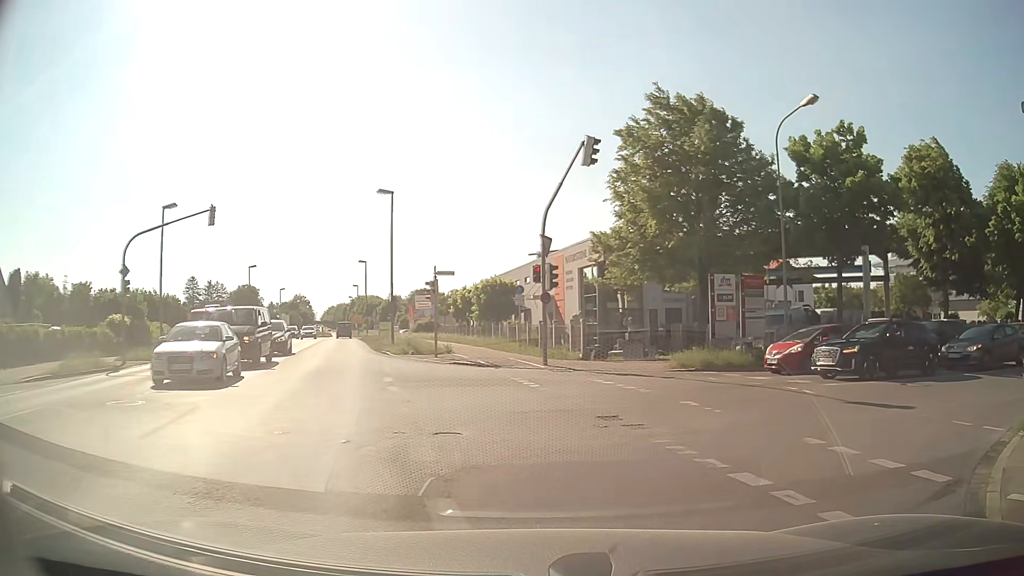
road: tertiary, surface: asphalt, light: Day
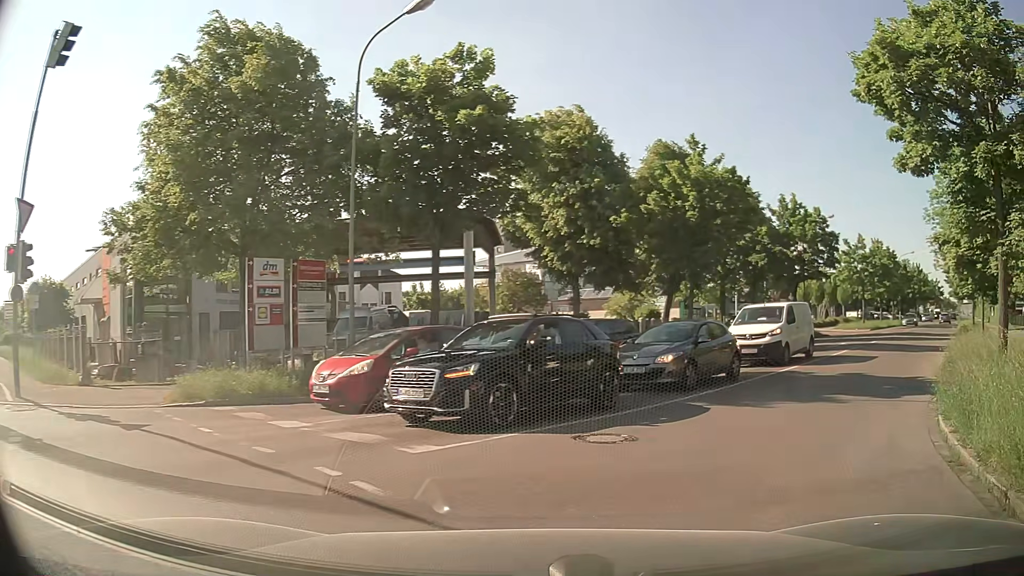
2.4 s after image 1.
(+2.2, +7.7) m; +34°
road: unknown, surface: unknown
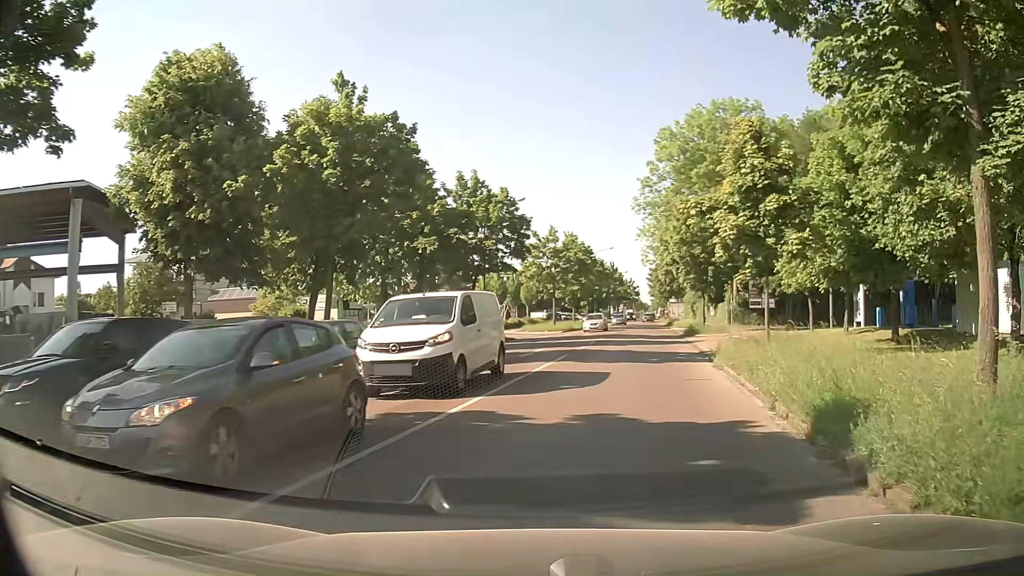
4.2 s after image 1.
(+2.2, +8.3) m; +27°
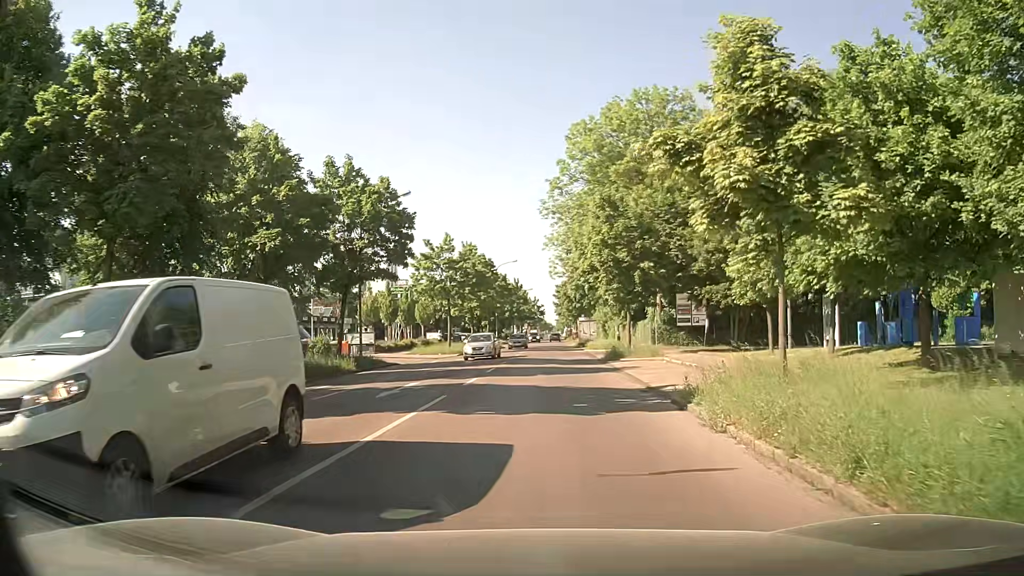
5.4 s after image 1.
(+0.7, +8.1) m; +9°
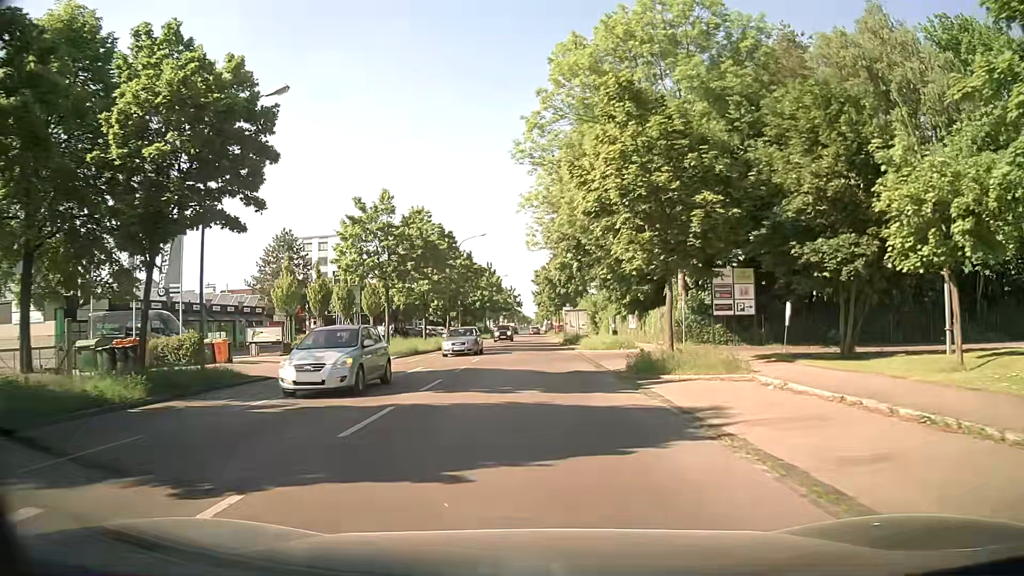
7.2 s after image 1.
(+0.4, +15.6) m; +2°
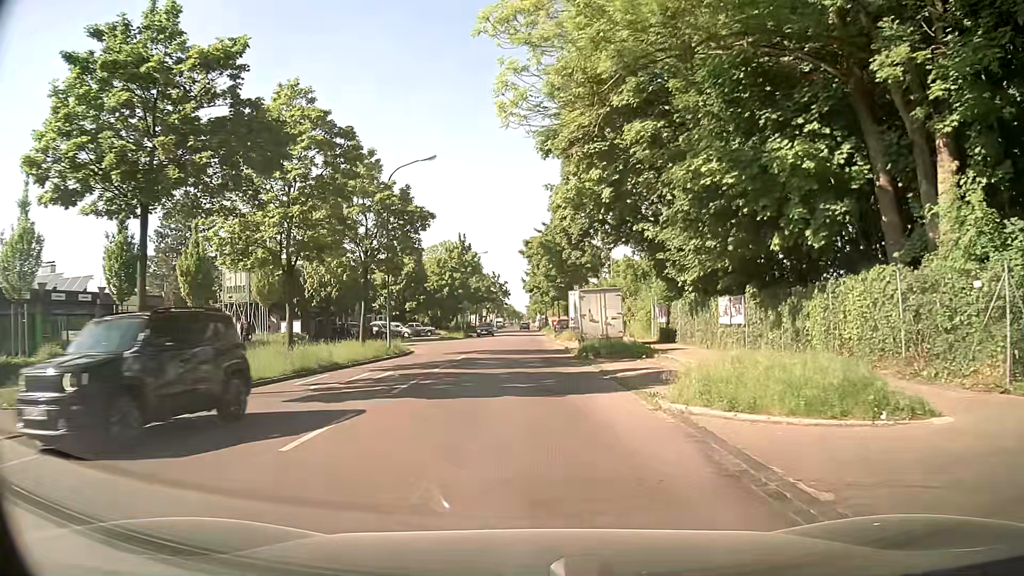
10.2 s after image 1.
(-0.1, +25.1) m; -1°
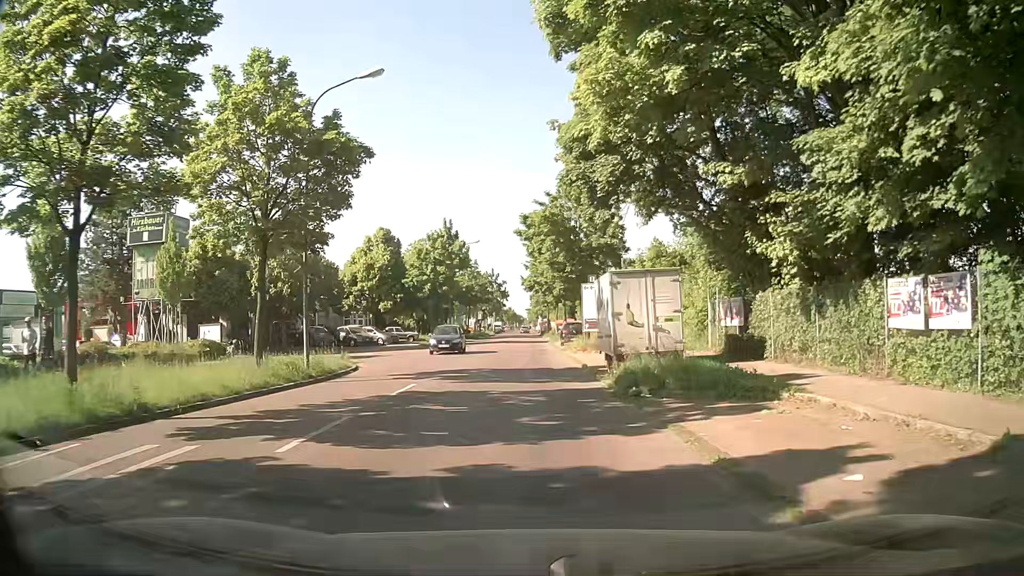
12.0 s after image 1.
(+0.1, +11.7) m; 0°
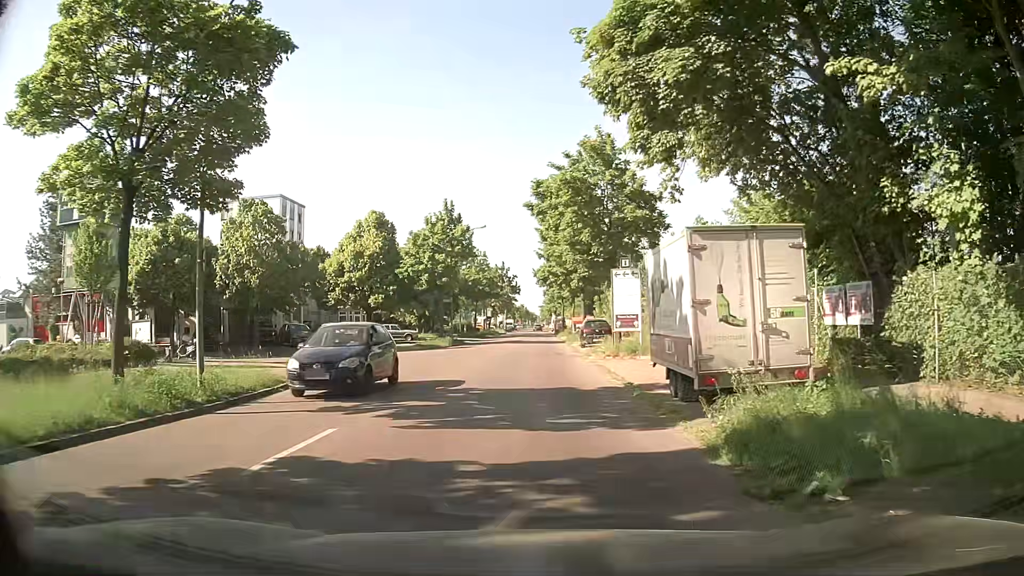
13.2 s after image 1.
(0.0, +7.5) m; -1°
(0, +10) (0, +20) (-1, +30) (-10, +35) (-20, +34) (-30, +34) (-40, +35) (-49, +36) (-59, +36) (-69, +36) m
